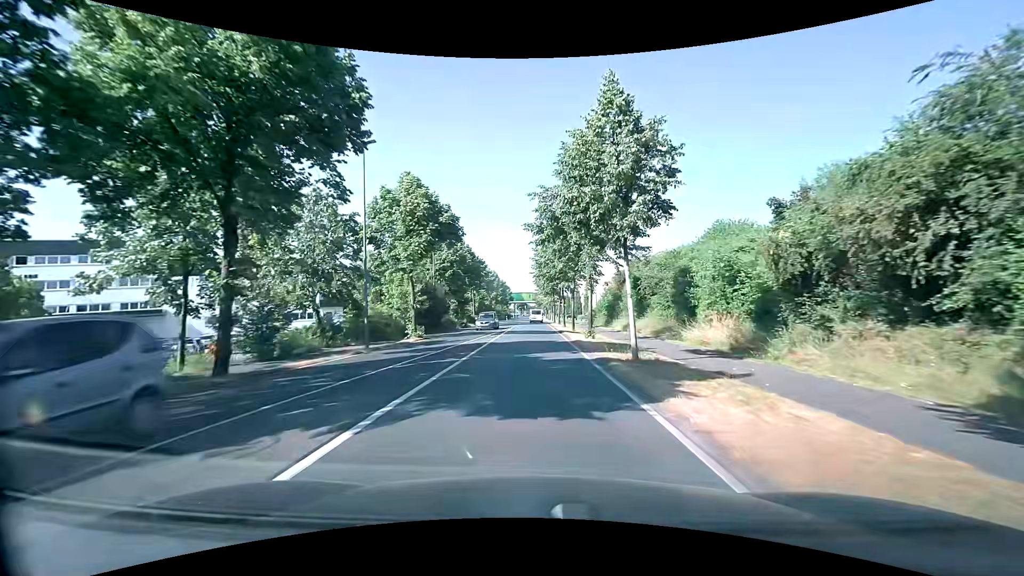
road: secondary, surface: asphalt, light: Day
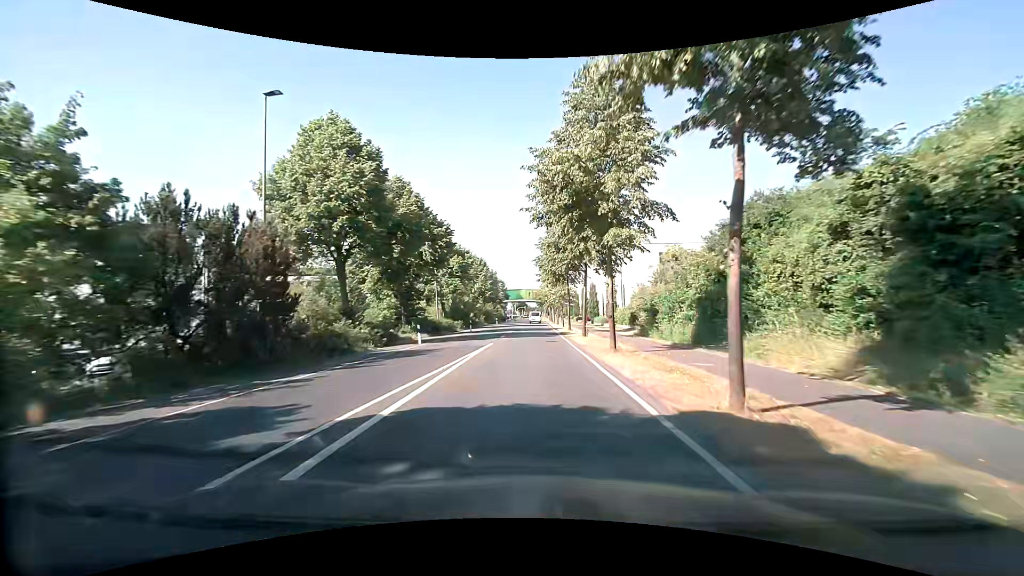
(0.0, +31.8) m; 0°
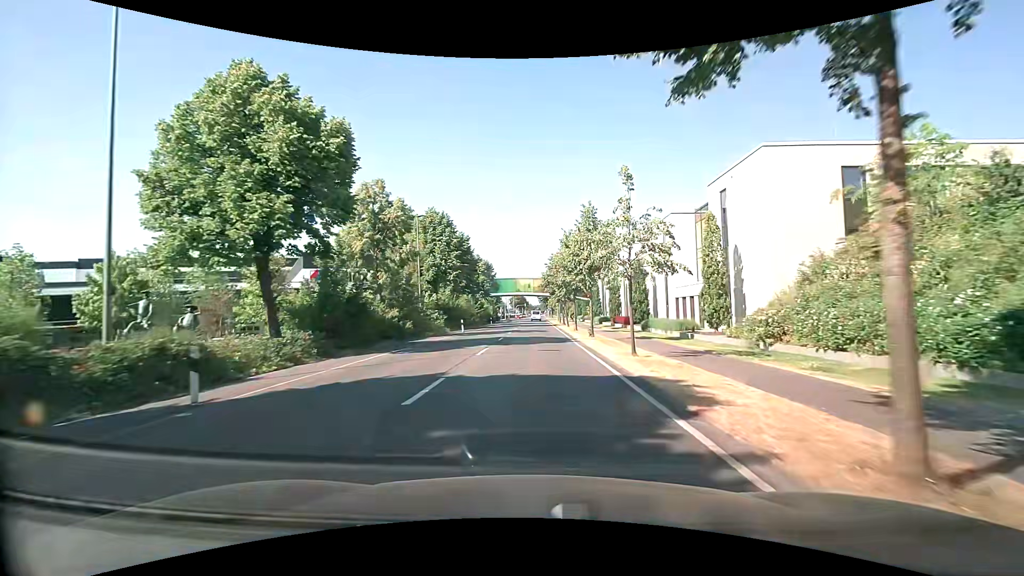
(-0.2, +40.2) m; 0°
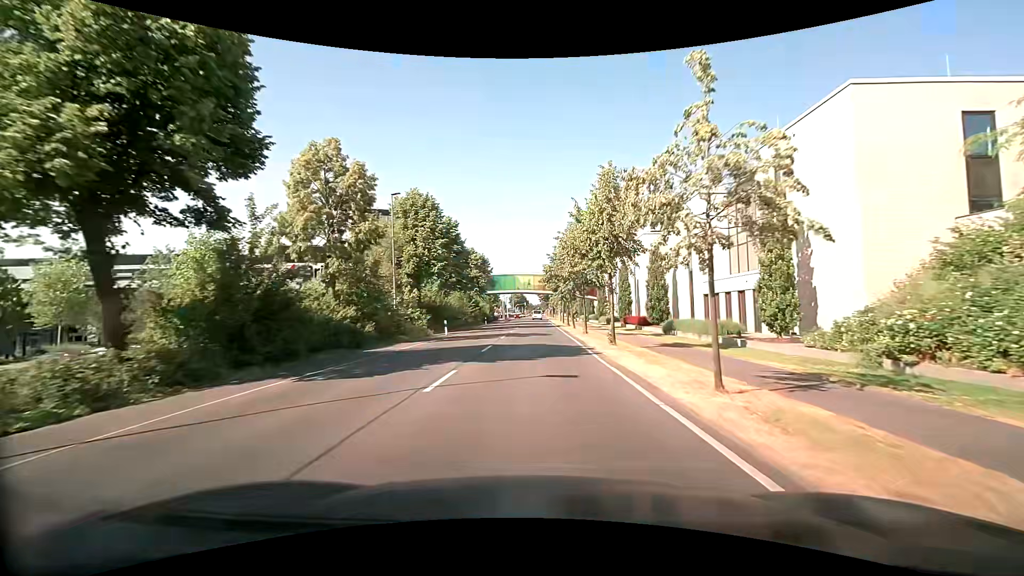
(0.0, +7.8) m; 0°
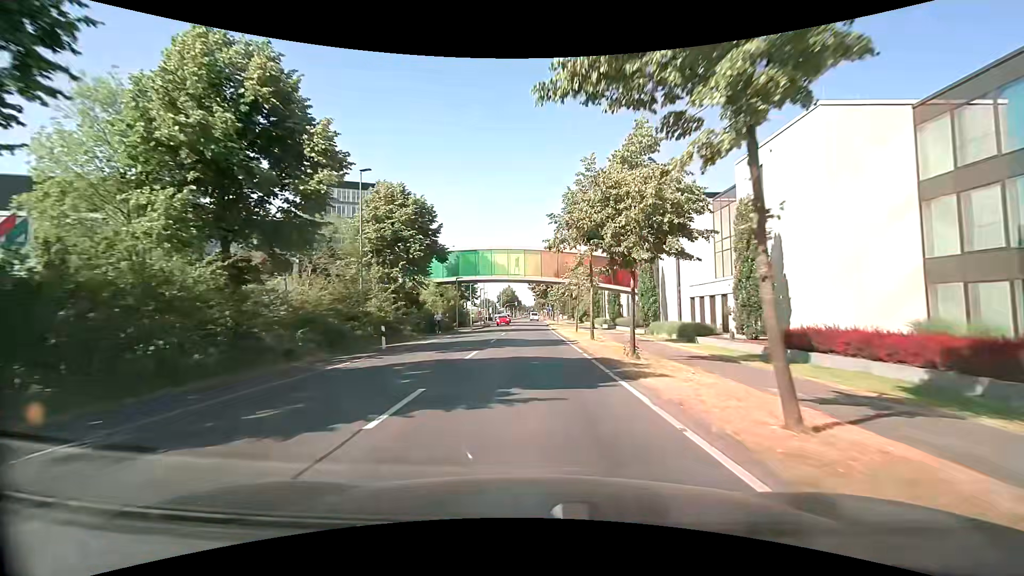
(-0.2, +38.9) m; 0°
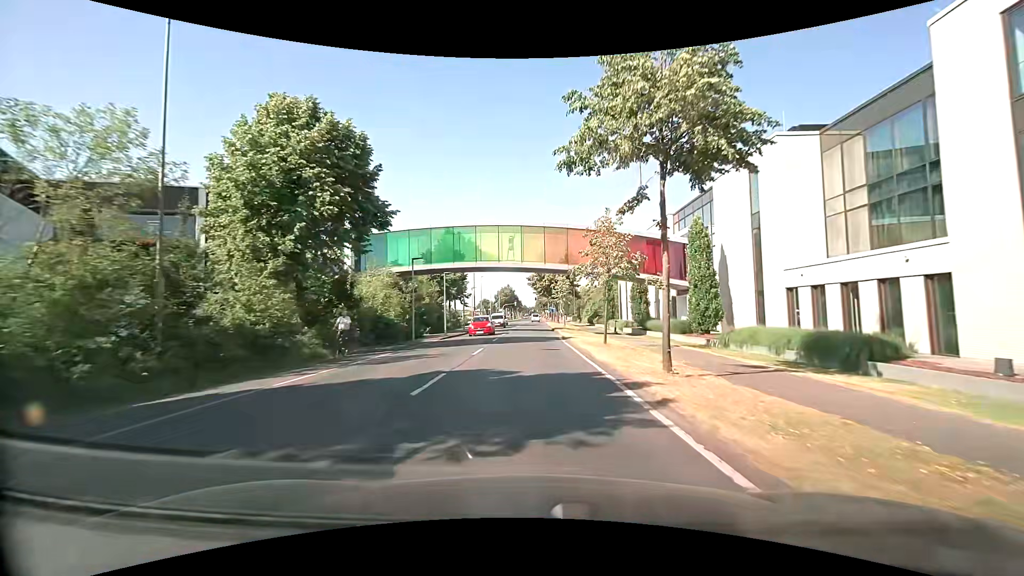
(+0.1, +15.7) m; 0°
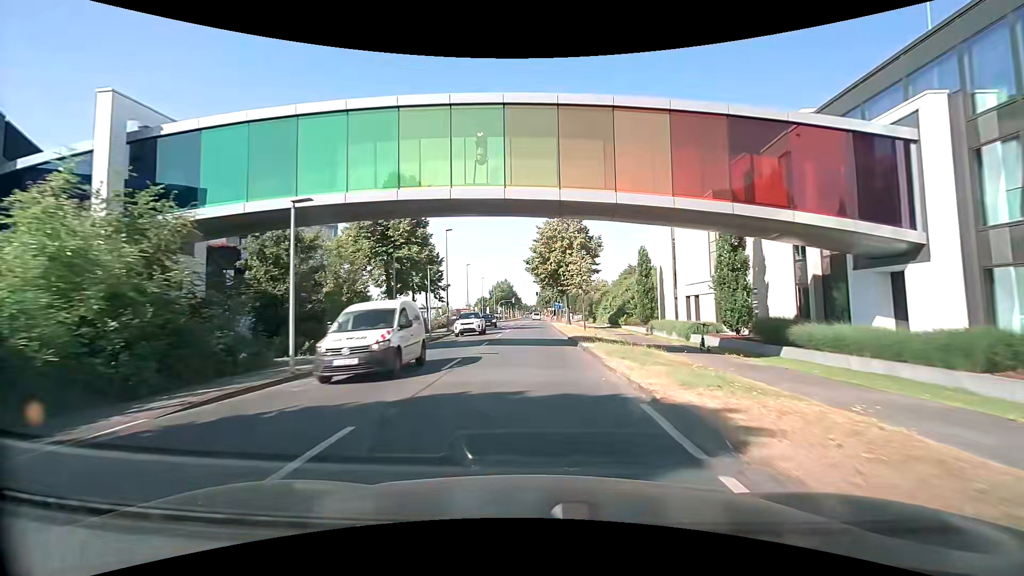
(-0.1, +23.6) m; 0°
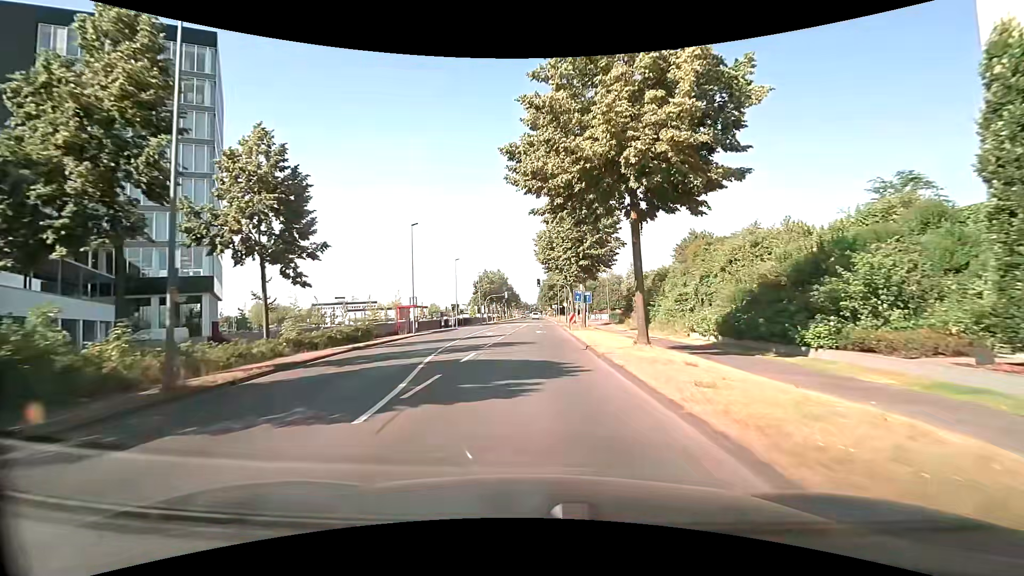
(-0.1, +38.3) m; 0°
(0, +10) (0, +20) (0, +30) (0, +40) (+1, +50) (+1, +60) (+1, +70) (+1, +80) (+1, +90) (+1, +100) m
